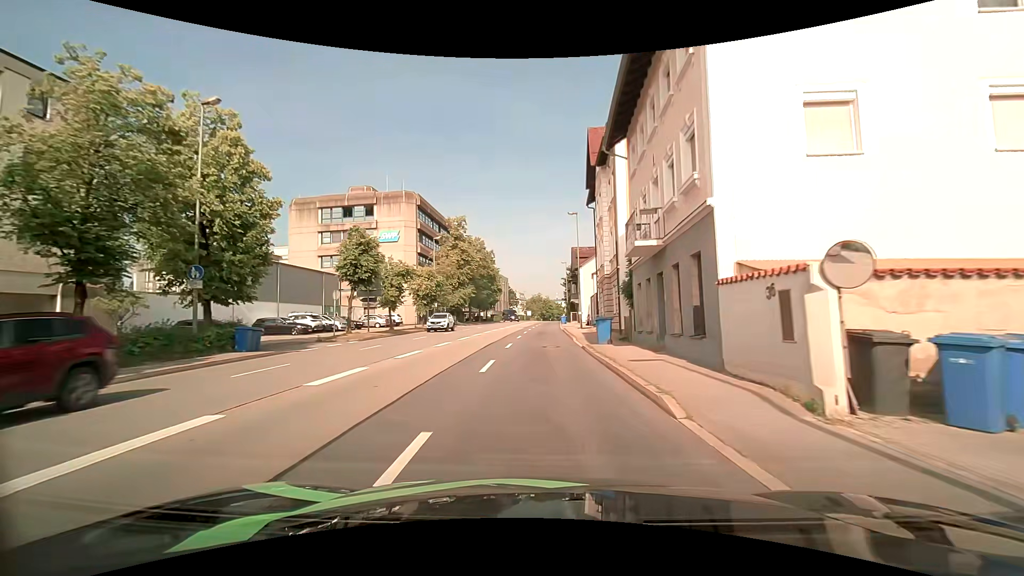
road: primary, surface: asphalt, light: Day
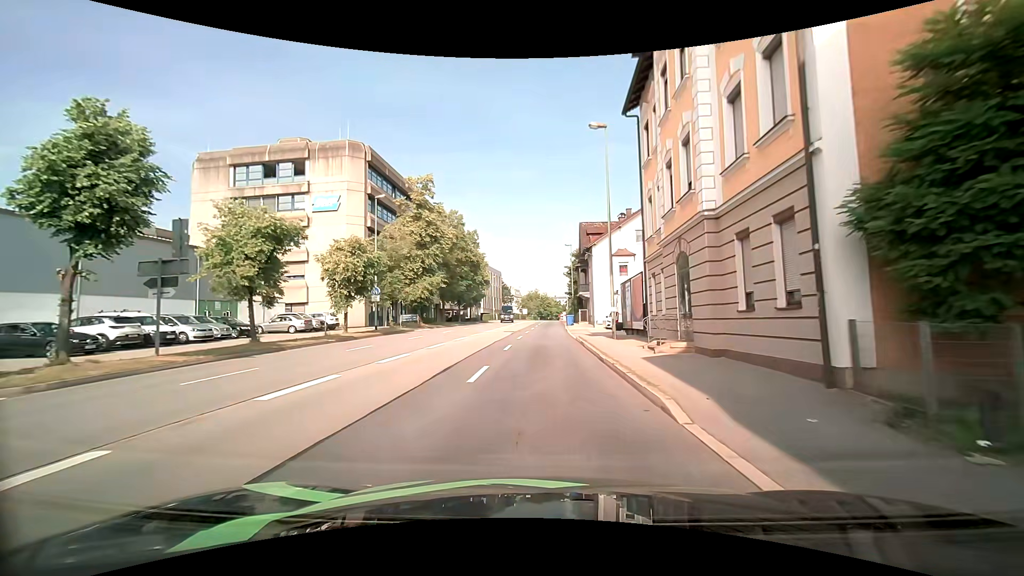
(-0.1, +19.6) m; 0°
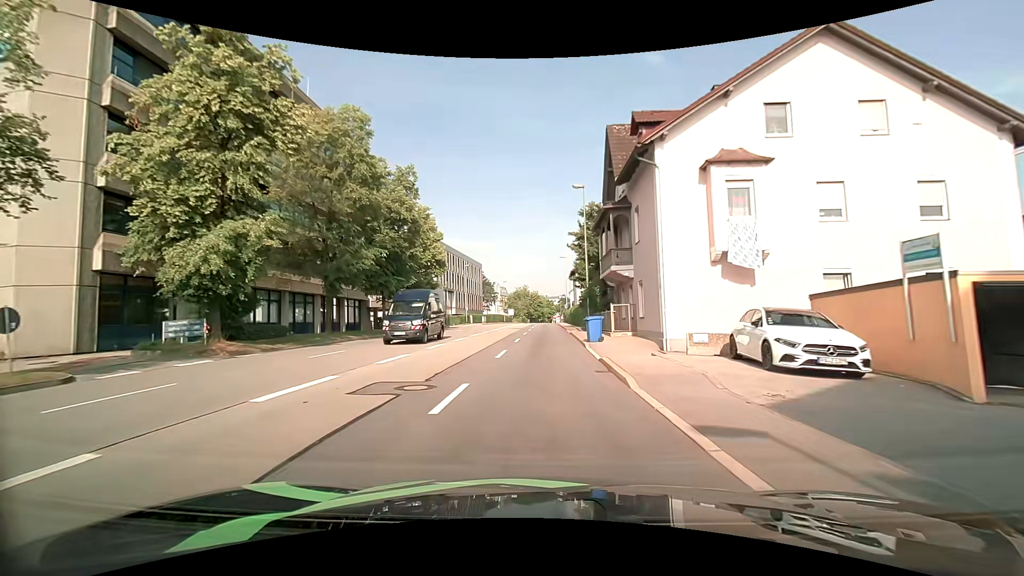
(+0.3, +30.0) m; +1°
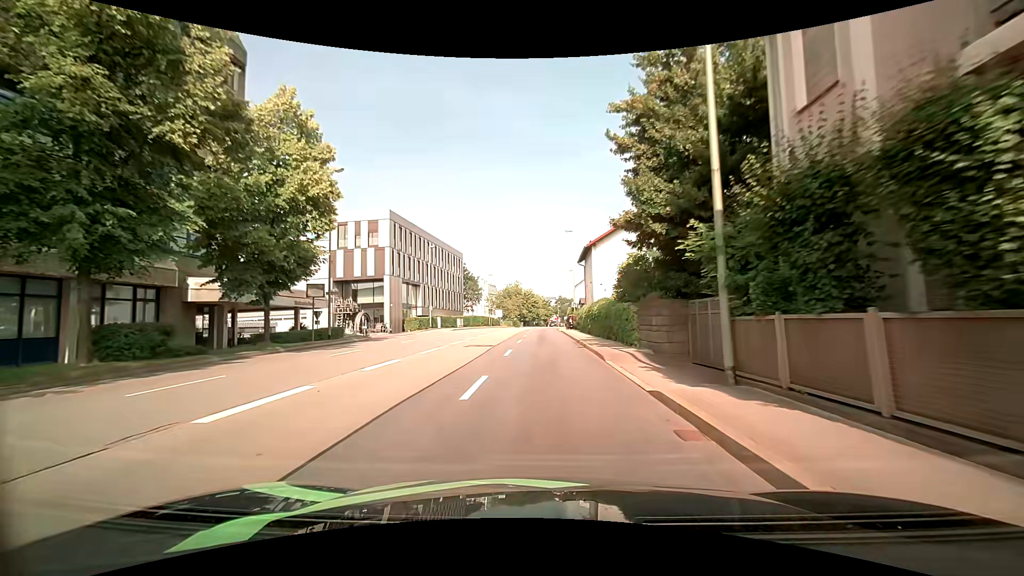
(0.0, +25.6) m; 0°
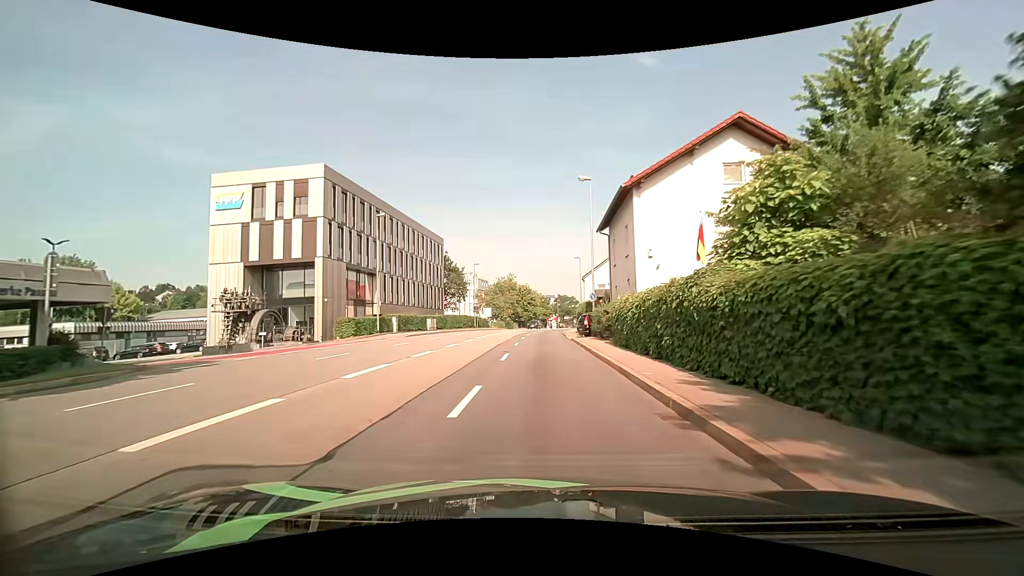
(+0.3, +19.3) m; +1°
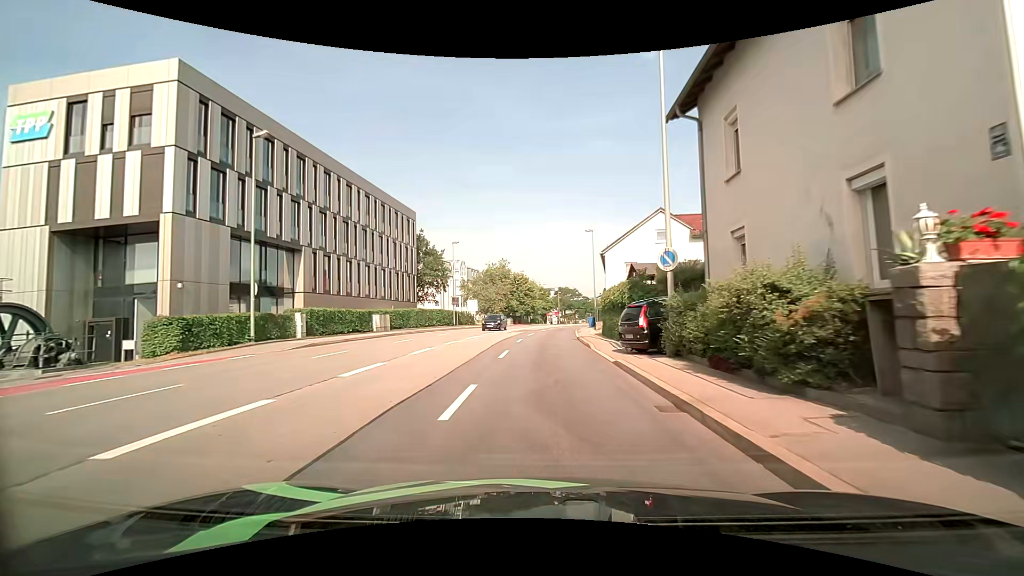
(+0.1, +18.2) m; 0°
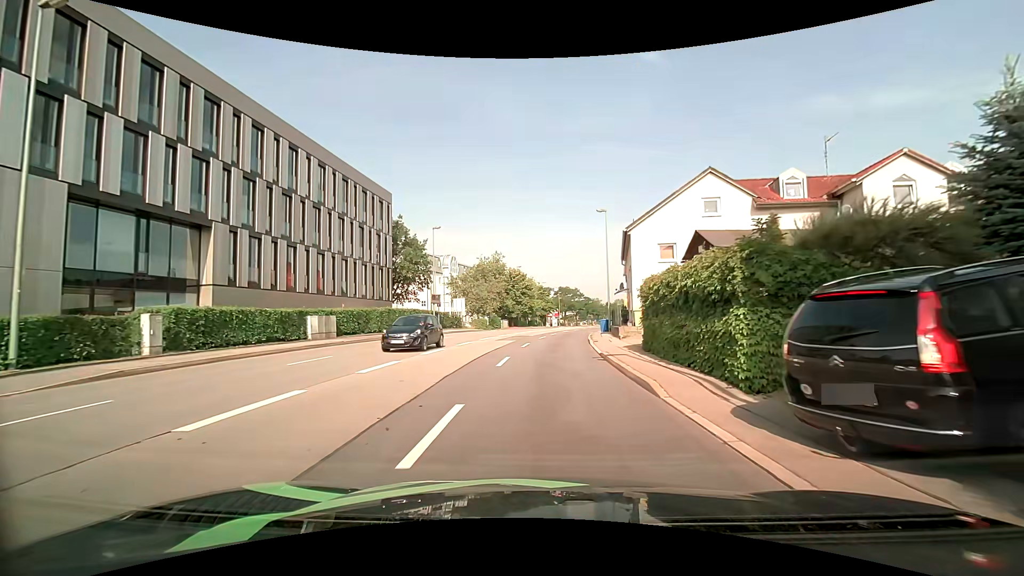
(0.0, +10.9) m; 0°
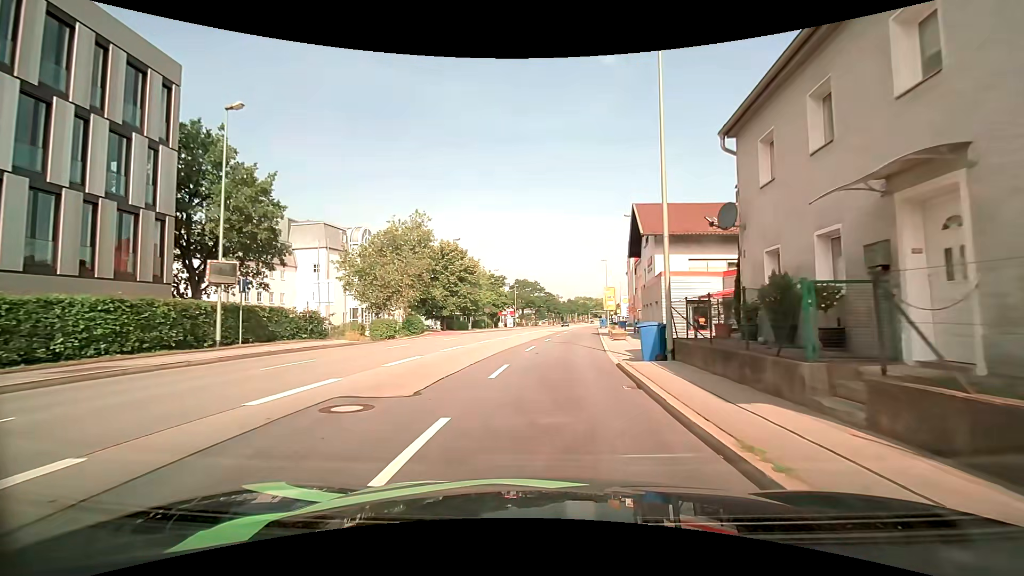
(+1.0, +27.9) m; +5°
(0, +10) (+1, +20) (+2, +30) (+3, +40) (+4, +50) (+5, +60) (+6, +70) (+7, +80) (+8, +90) (+9, +100) m
